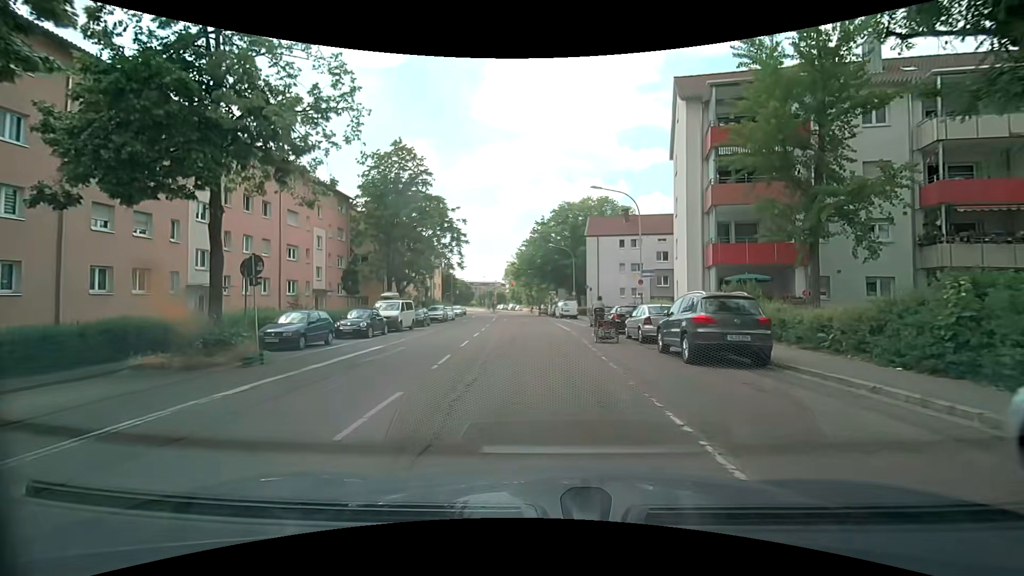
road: residential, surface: asphalt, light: Day
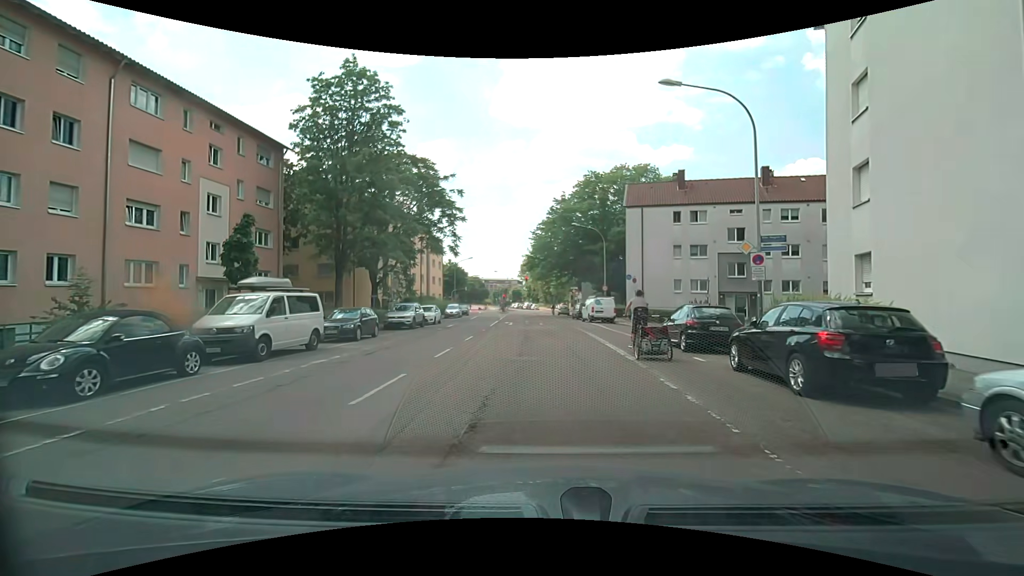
(-0.7, +16.1) m; -4°
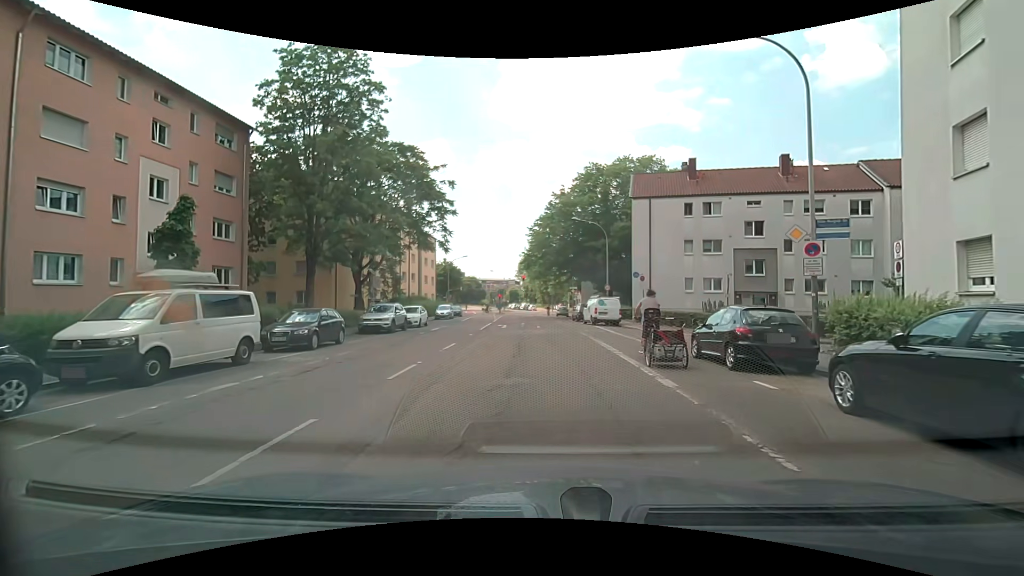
(0.0, +3.8) m; 0°
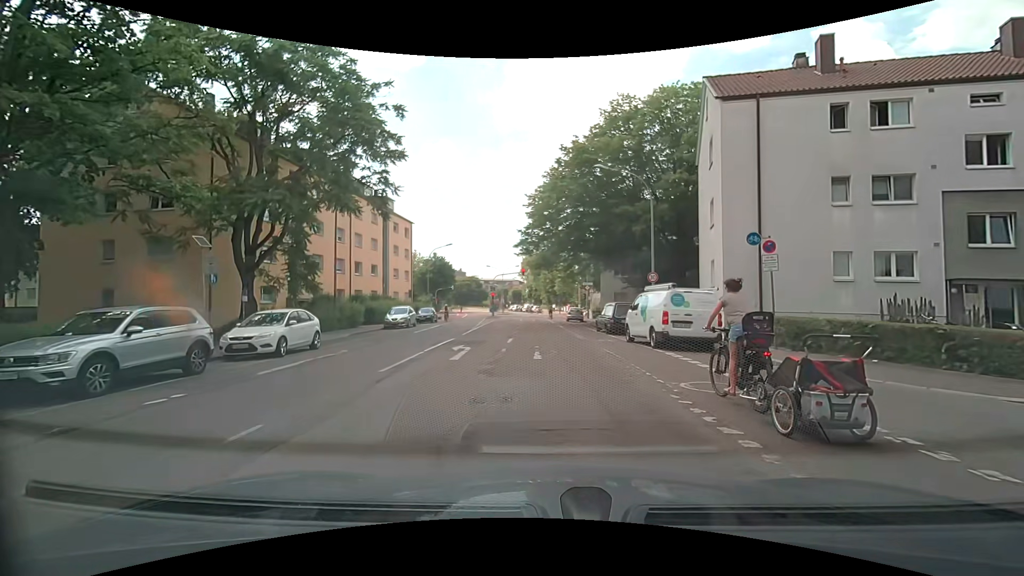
(+0.1, +18.2) m; -1°
